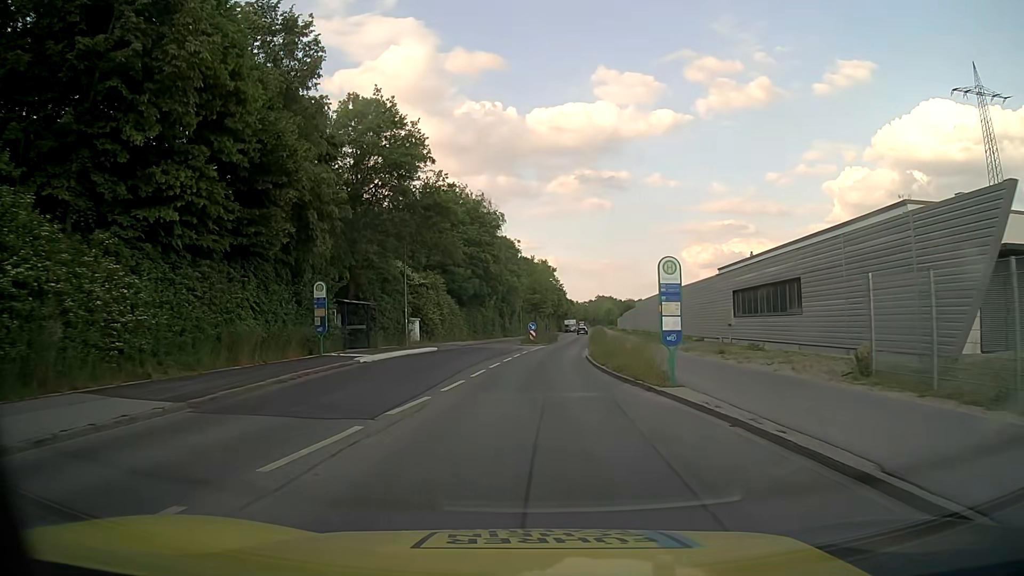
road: tertiary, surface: asphalt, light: Day
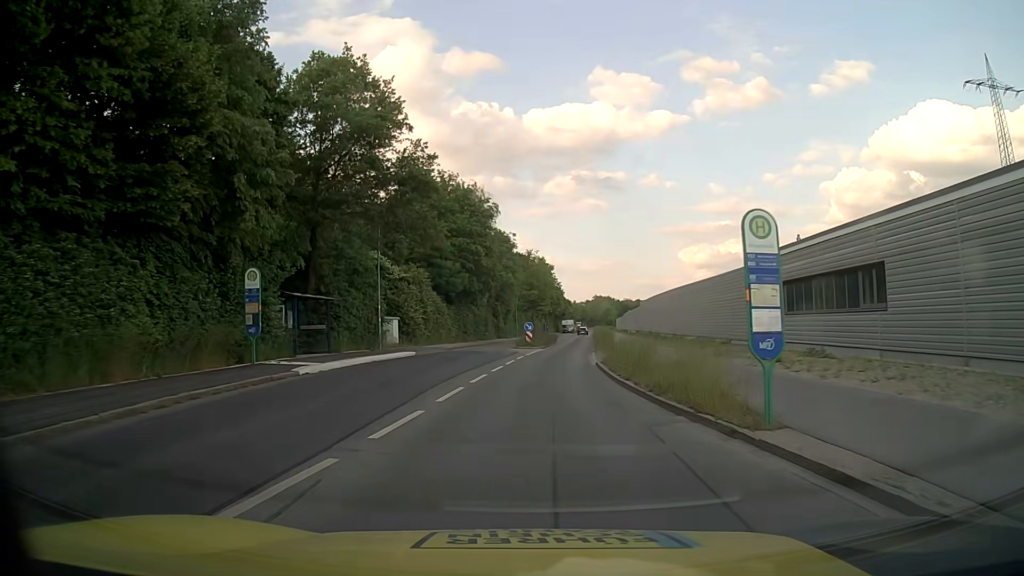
(0.0, +6.6) m; +1°
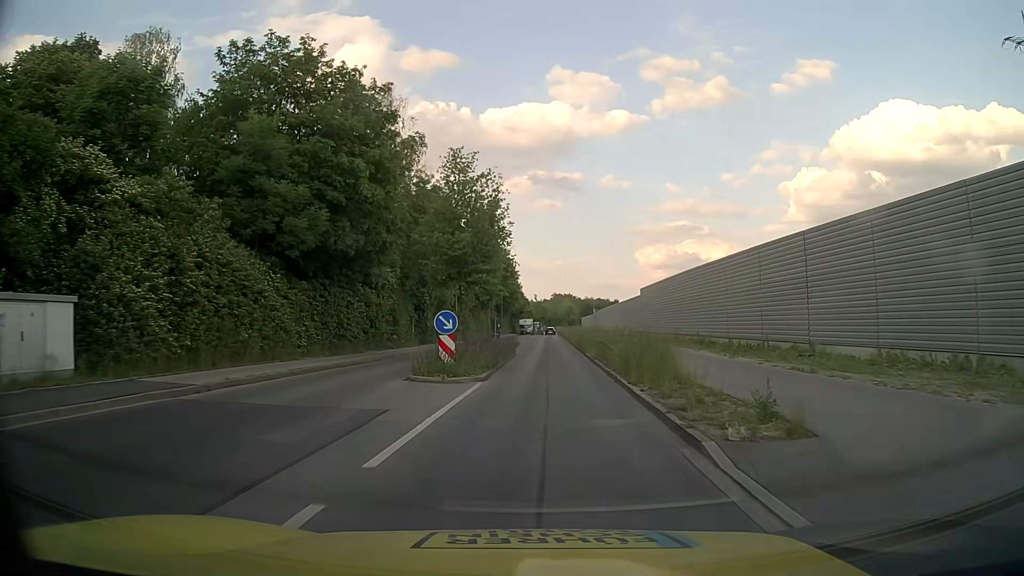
(+0.9, +28.7) m; +4°
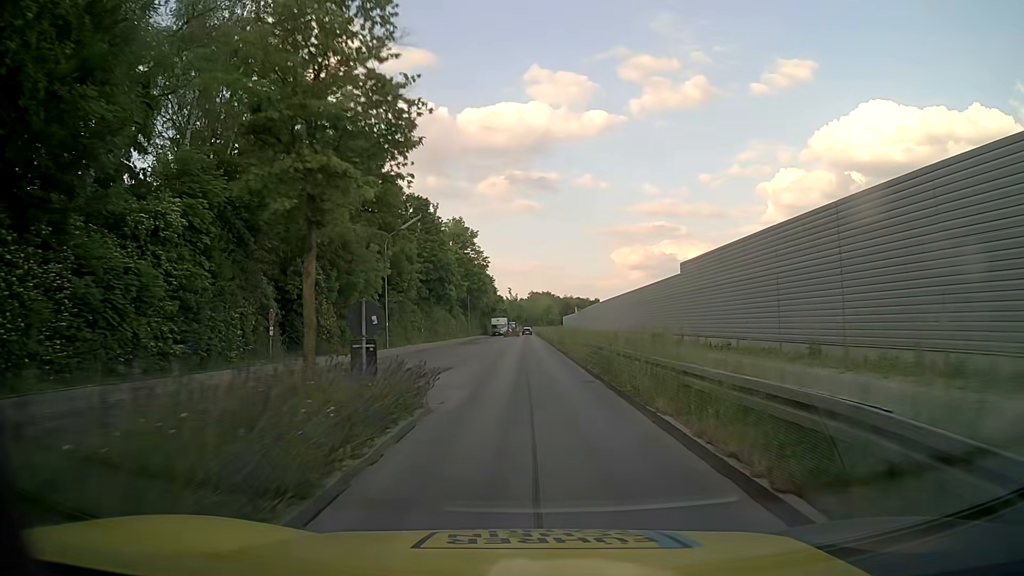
(+0.6, +22.8) m; +2°
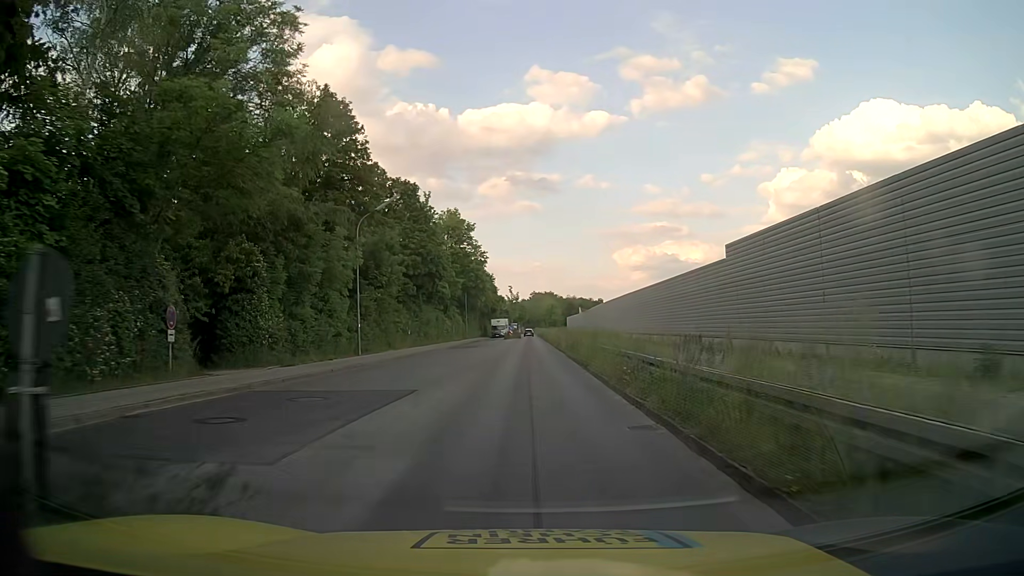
(0.0, +7.7) m; 0°
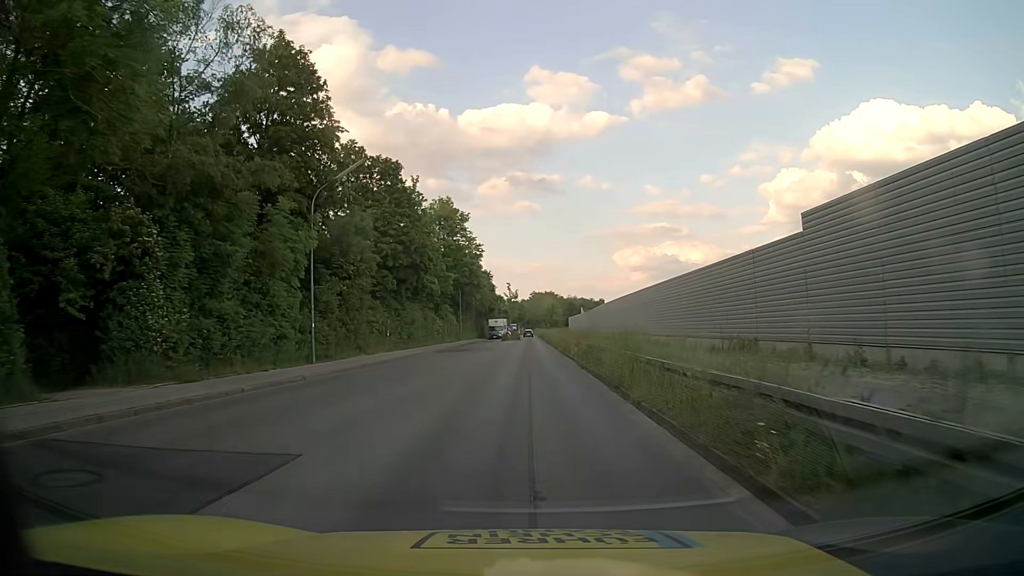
(0.0, +7.8) m; 0°
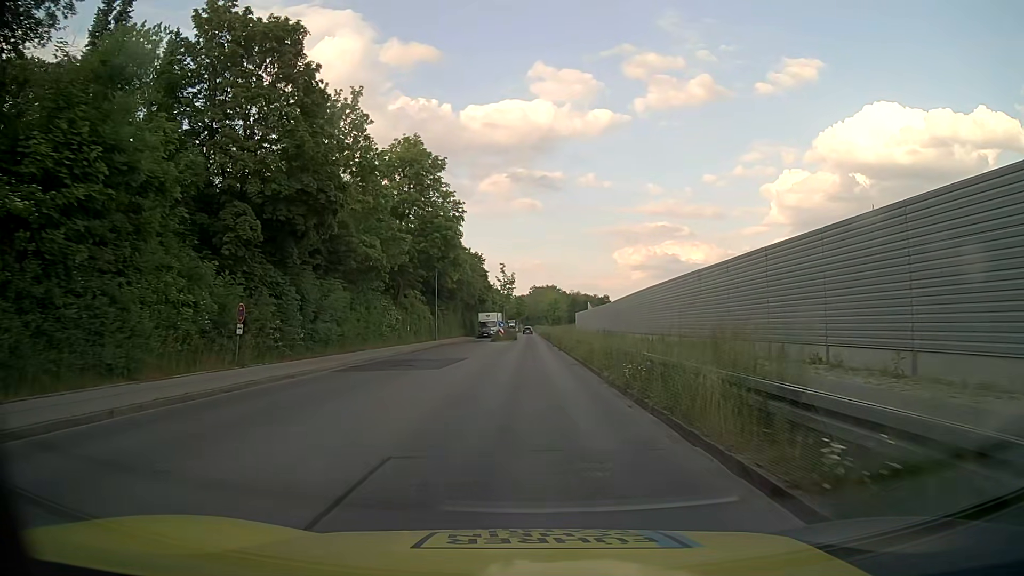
(0.0, +23.2) m; 0°
(0, +10) (0, +20) (0, +30) (0, +40) (0, +50) (0, +60) (0, +70) (0, +80) (0, +90) (0, +100) m
